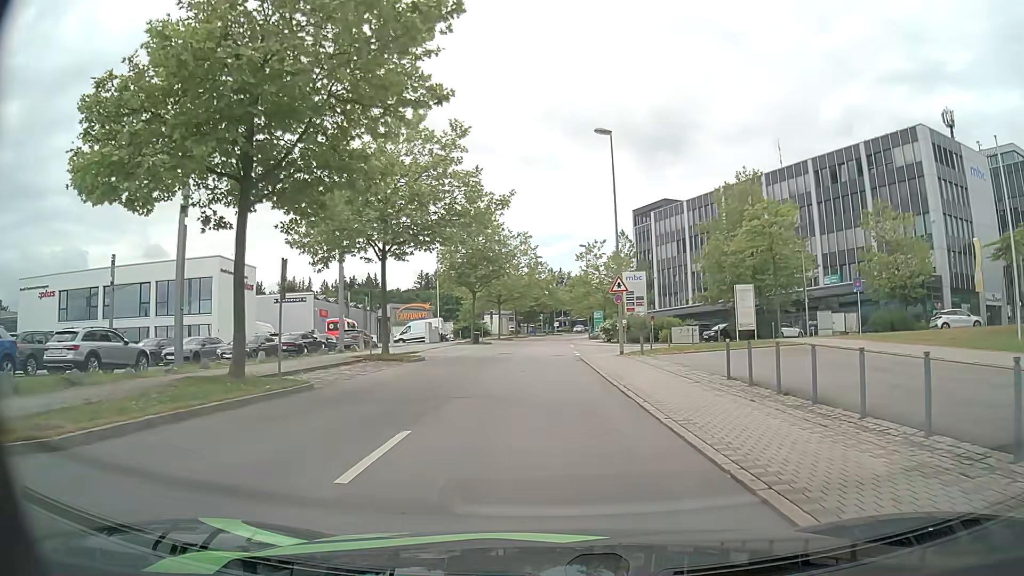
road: residential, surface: asphalt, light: Day
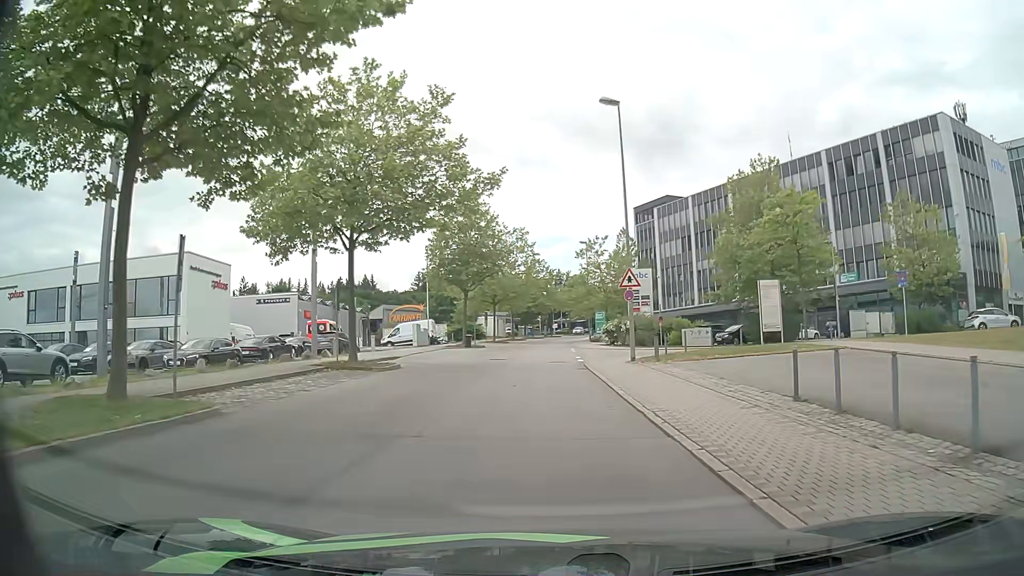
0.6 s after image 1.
(0.0, +4.5) m; 0°
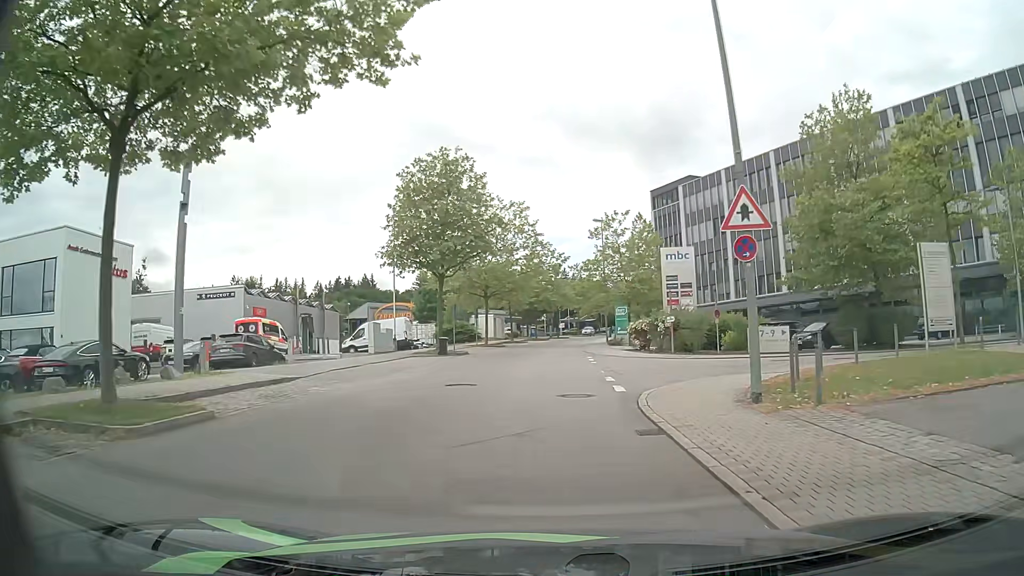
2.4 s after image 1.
(0.0, +14.5) m; 0°
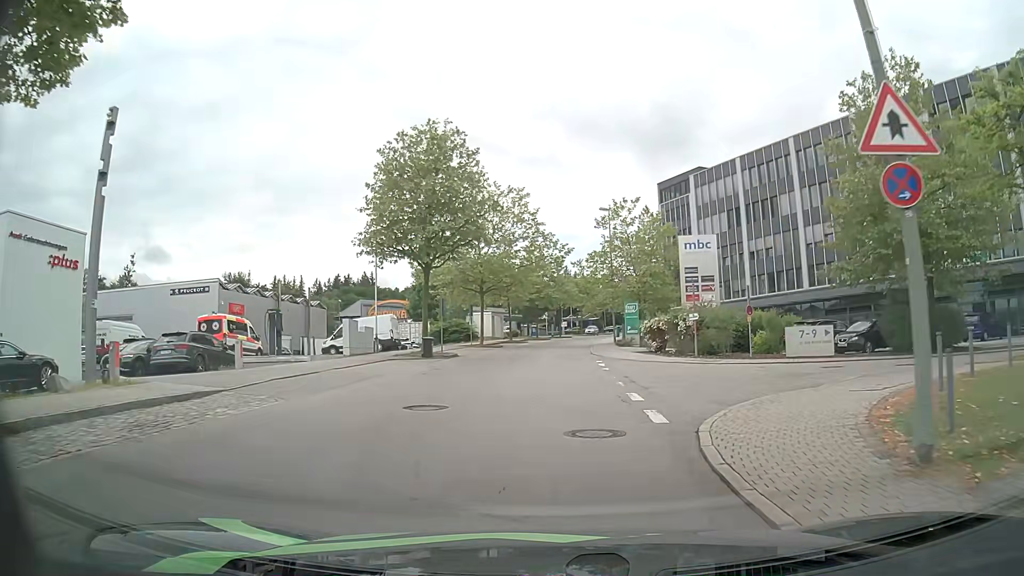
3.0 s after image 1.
(0.0, +5.1) m; 0°
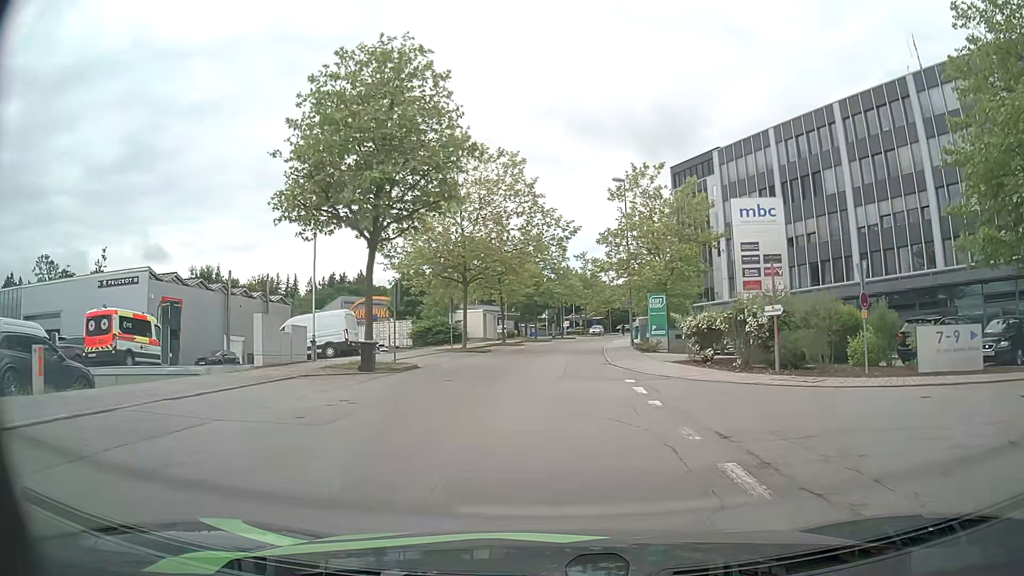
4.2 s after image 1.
(-0.1, +10.5) m; 0°
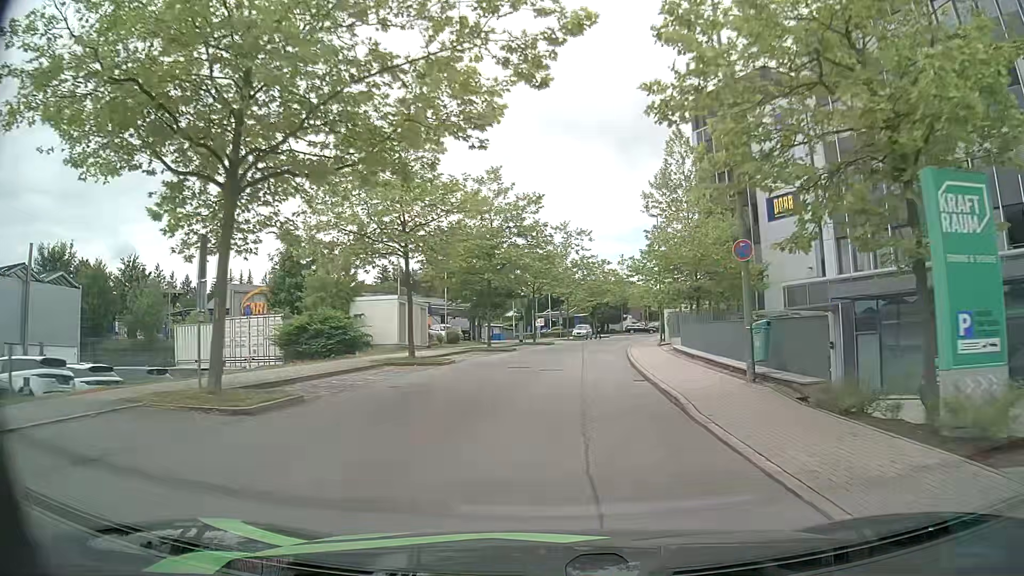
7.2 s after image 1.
(+0.5, +27.9) m; +3°
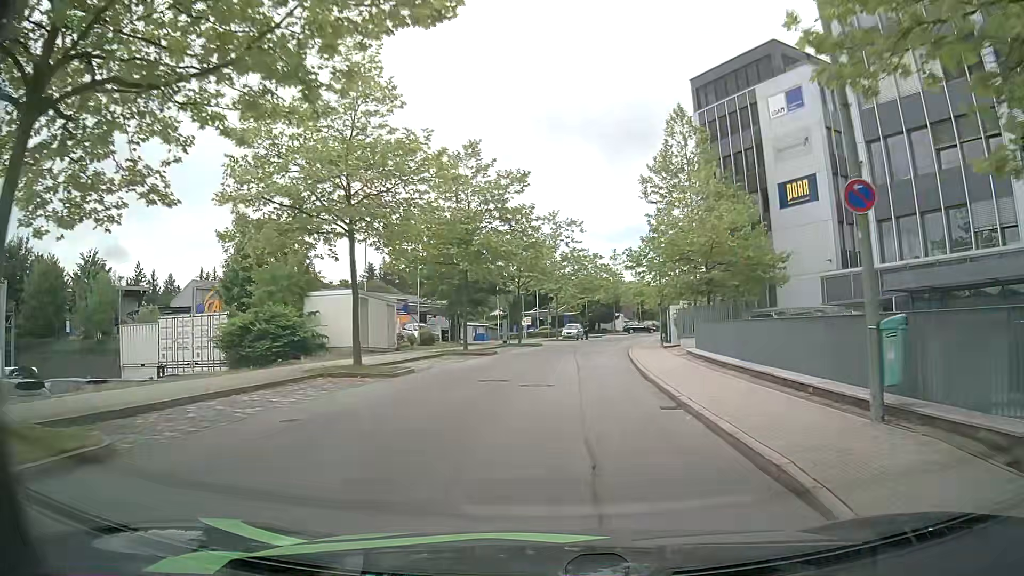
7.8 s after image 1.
(0.0, +5.8) m; +1°
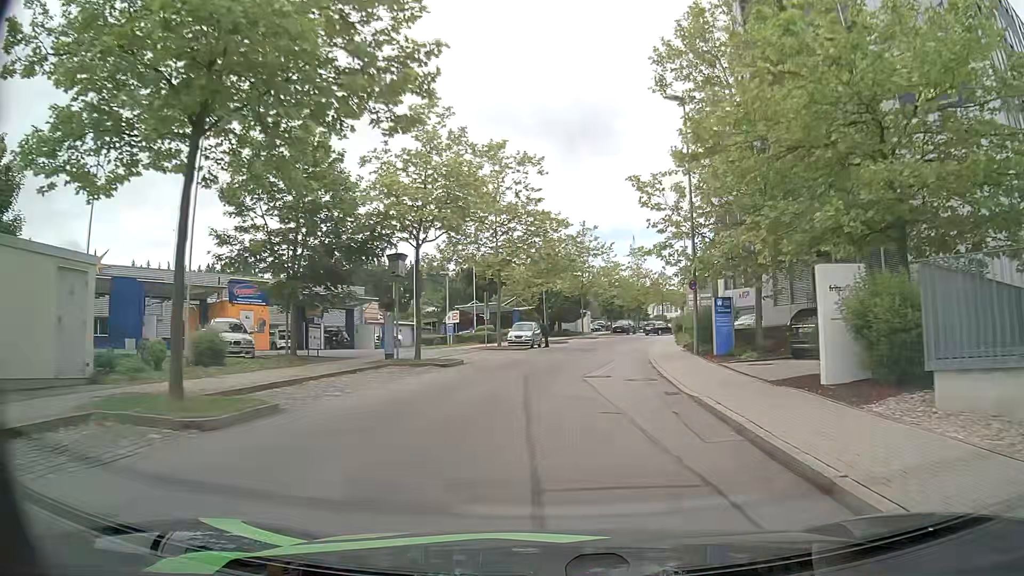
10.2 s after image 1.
(+0.6, +24.0) m; +3°
